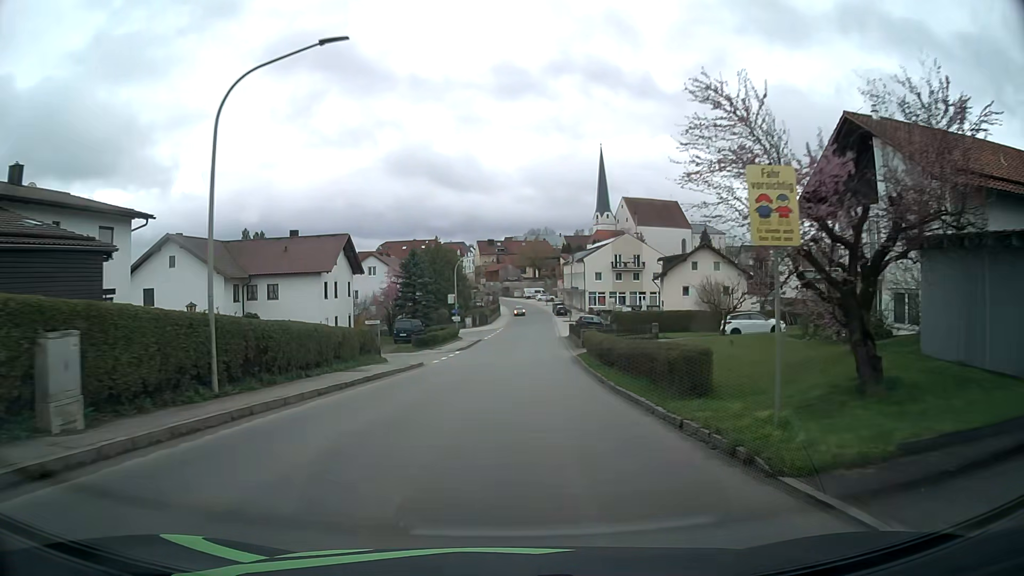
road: tertiary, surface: asphalt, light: Day
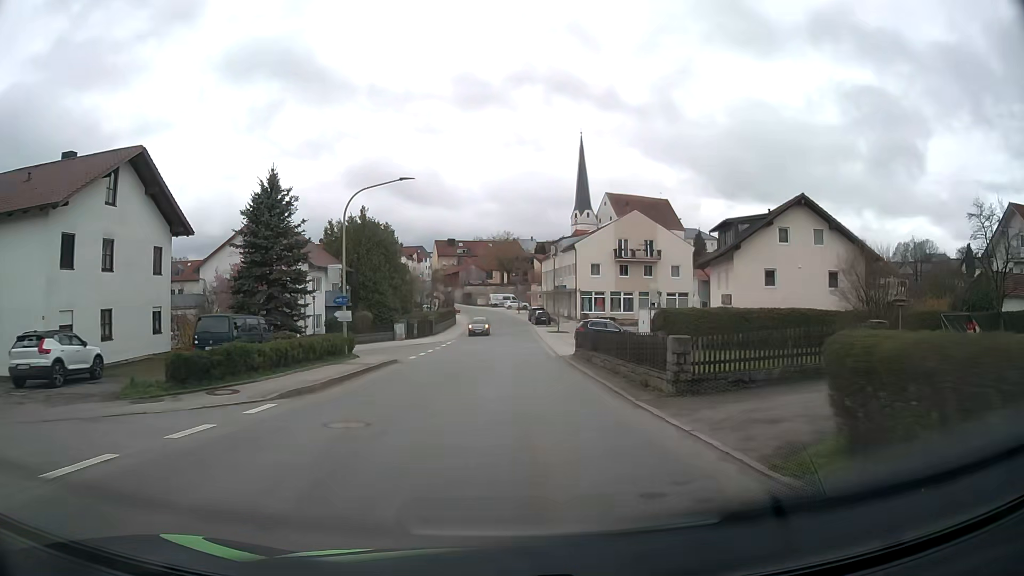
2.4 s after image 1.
(+0.9, +31.0) m; +3°
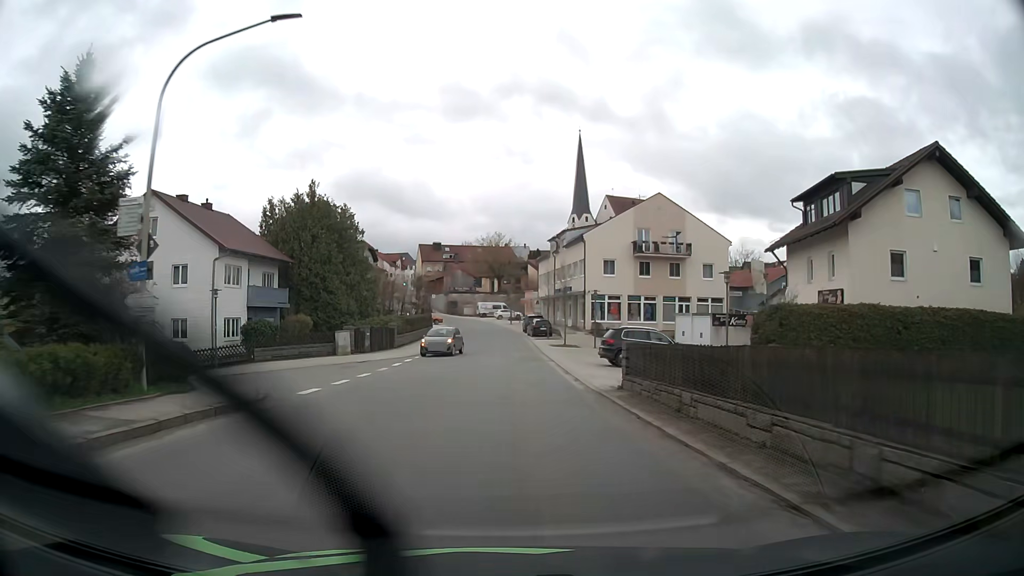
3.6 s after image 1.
(+0.1, +15.5) m; +1°
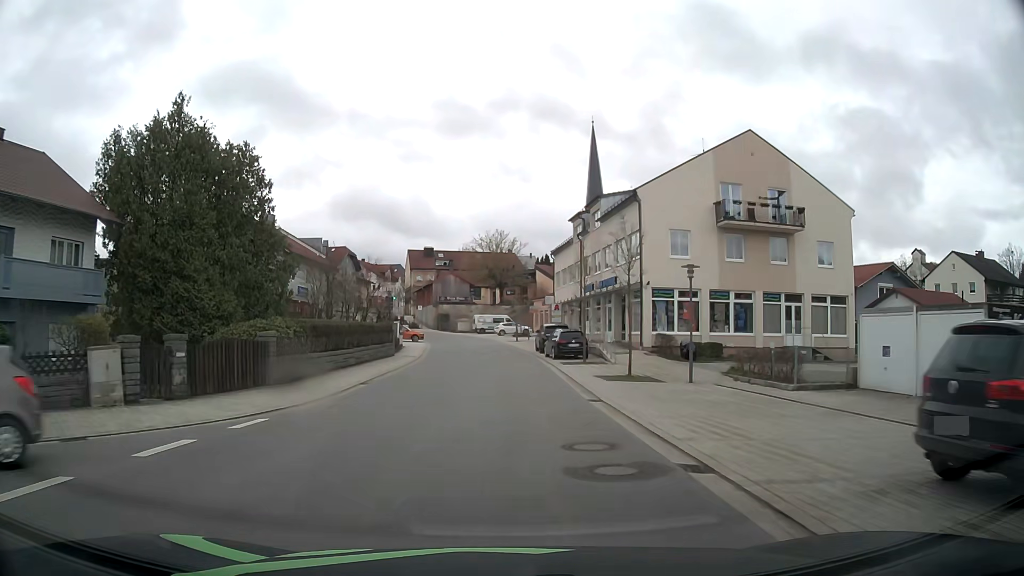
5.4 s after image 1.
(0.0, +23.1) m; -1°
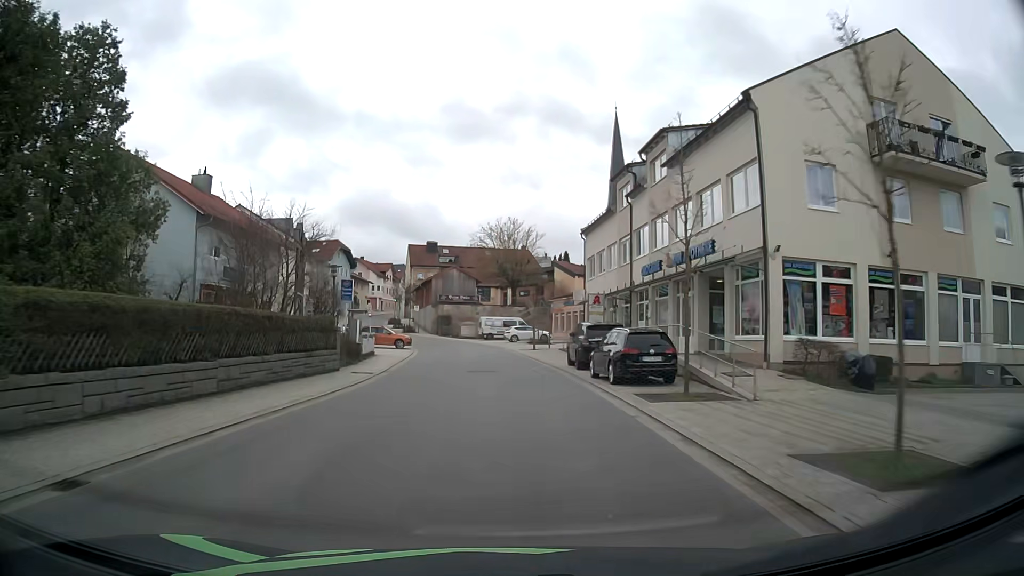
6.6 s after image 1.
(-0.1, +15.5) m; -1°
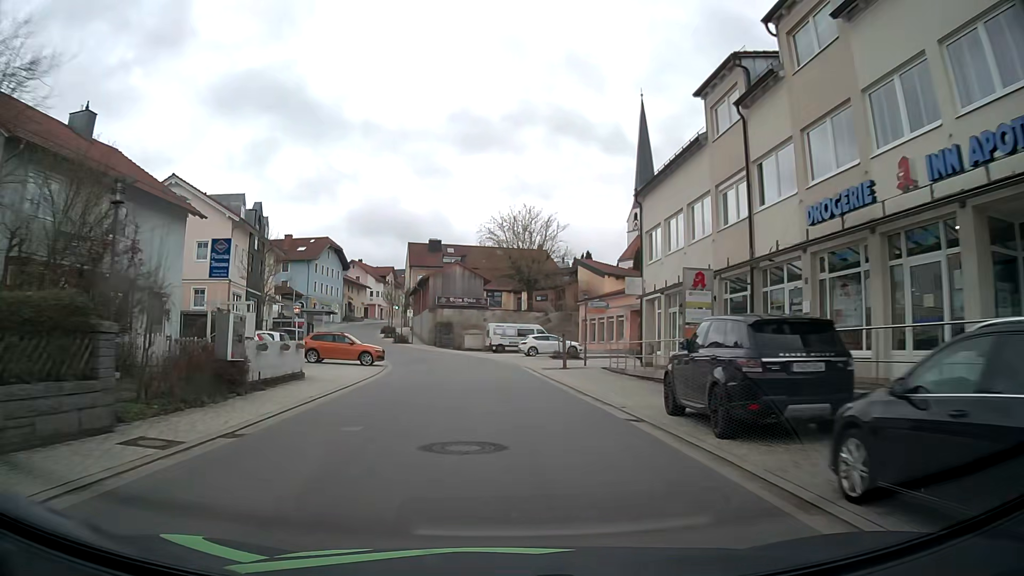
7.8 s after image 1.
(-0.2, +15.4) m; -1°
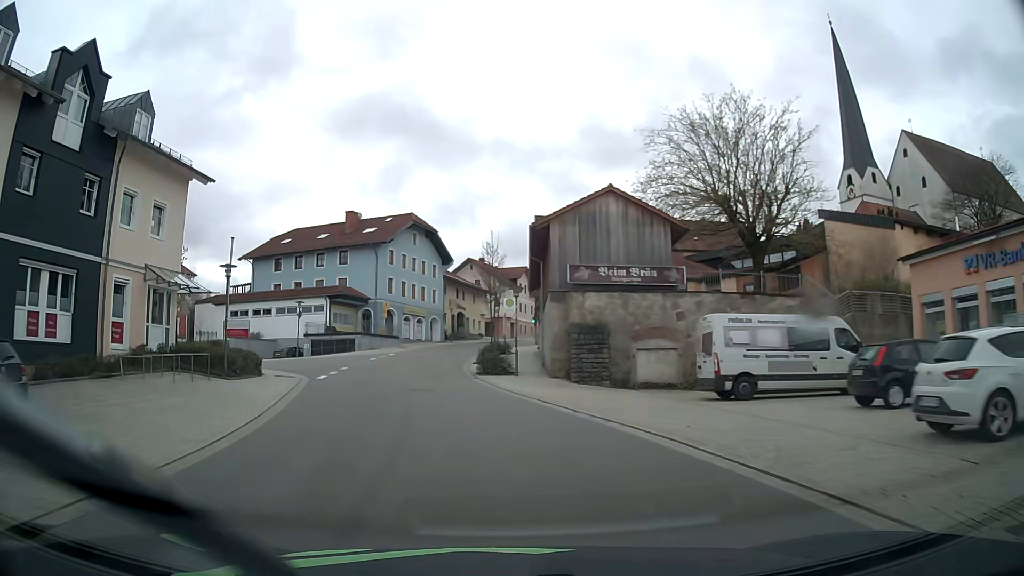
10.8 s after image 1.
(-2.4, +36.6) m; -13°
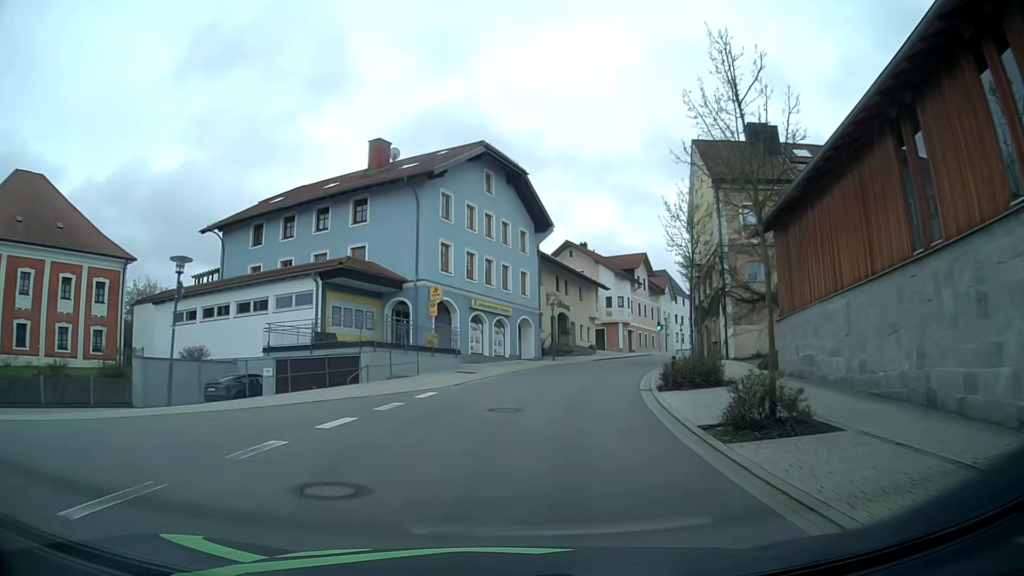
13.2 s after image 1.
(-3.7, +29.3) m; -7°
(+1, +10) (+2, +20) (+4, +30) (+8, +39) (+12, +48) (+16, +57) (+21, +66) (+25, +75) (+29, +84) (+32, +94) m
